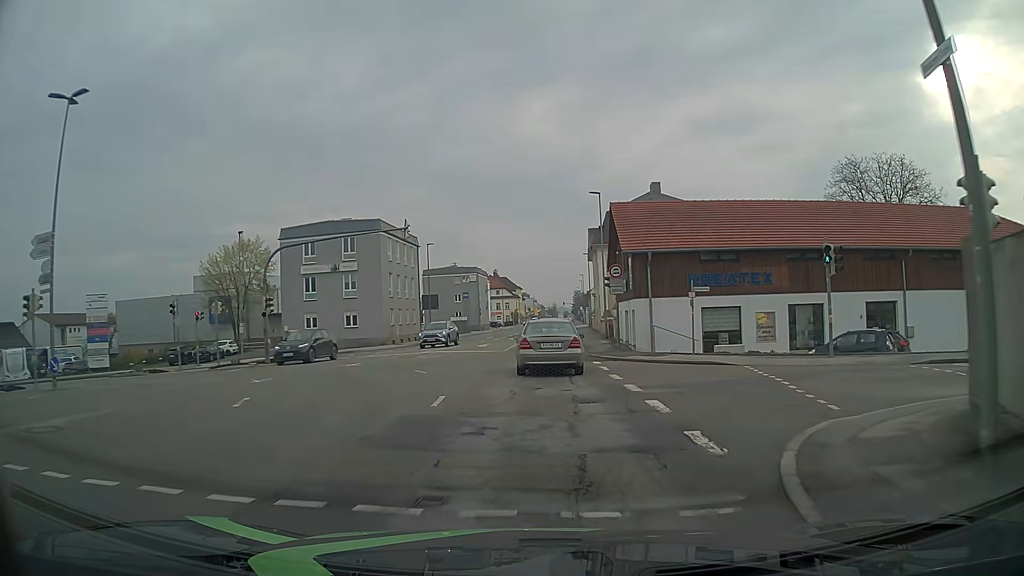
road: tertiary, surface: asphalt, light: Day
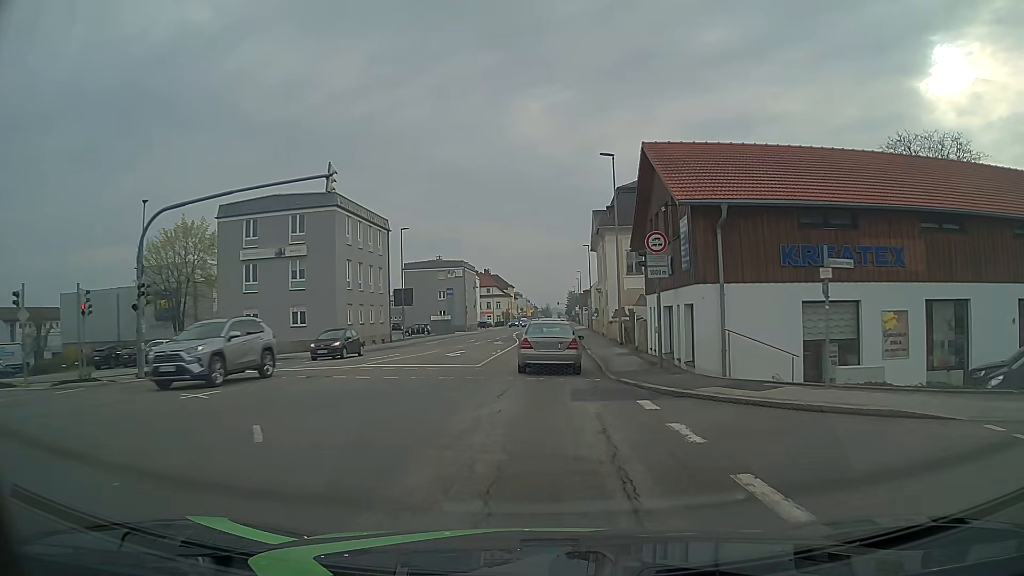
(+0.2, +11.4) m; +2°
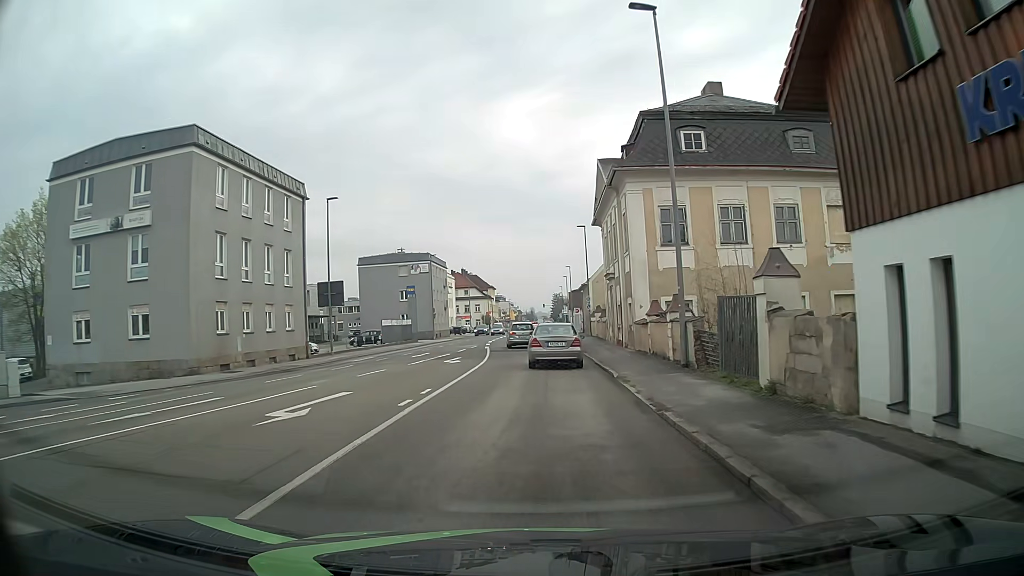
(0.0, +18.1) m; +1°
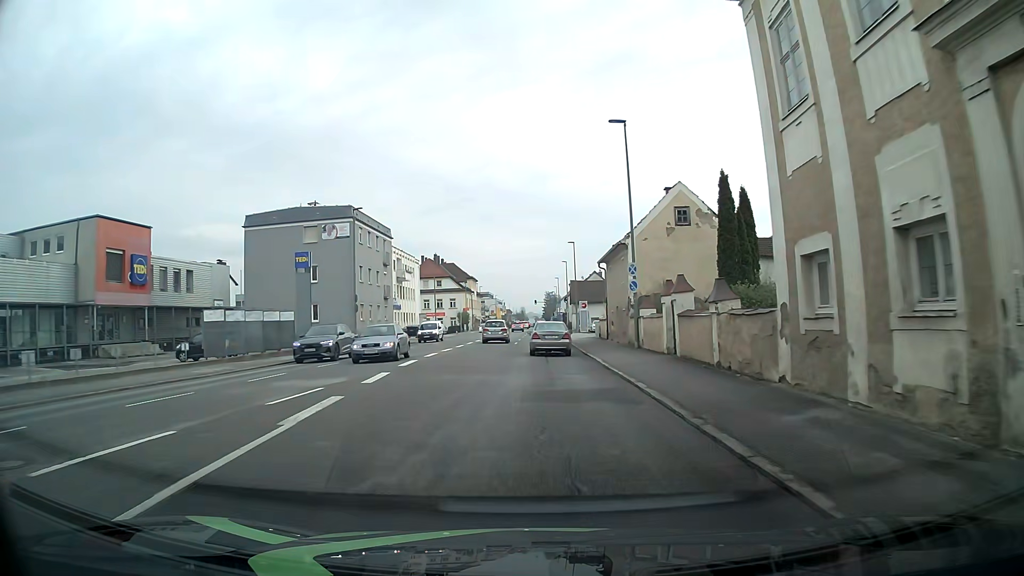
(0.0, +32.7) m; 0°
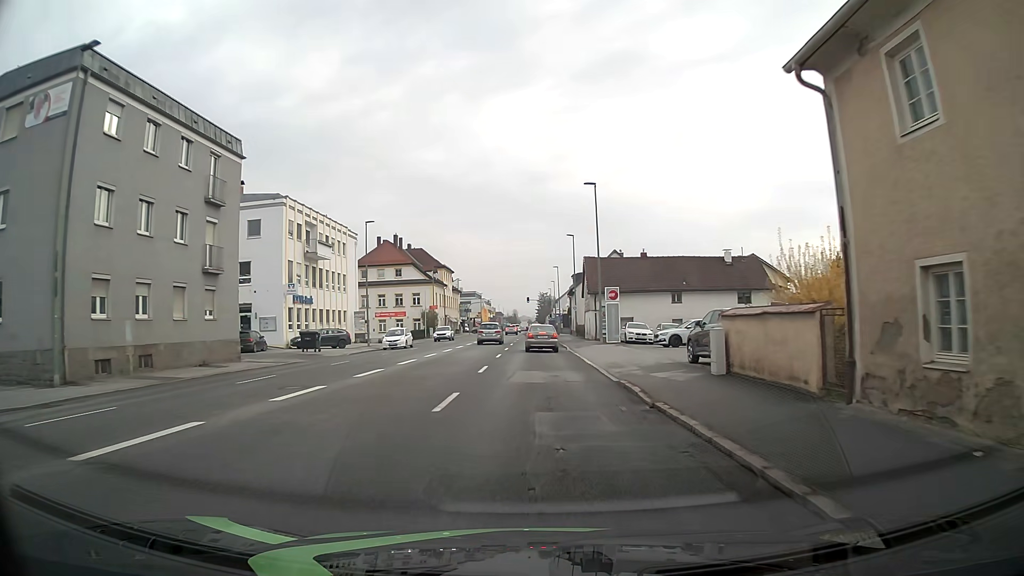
(+0.1, +33.6) m; 0°
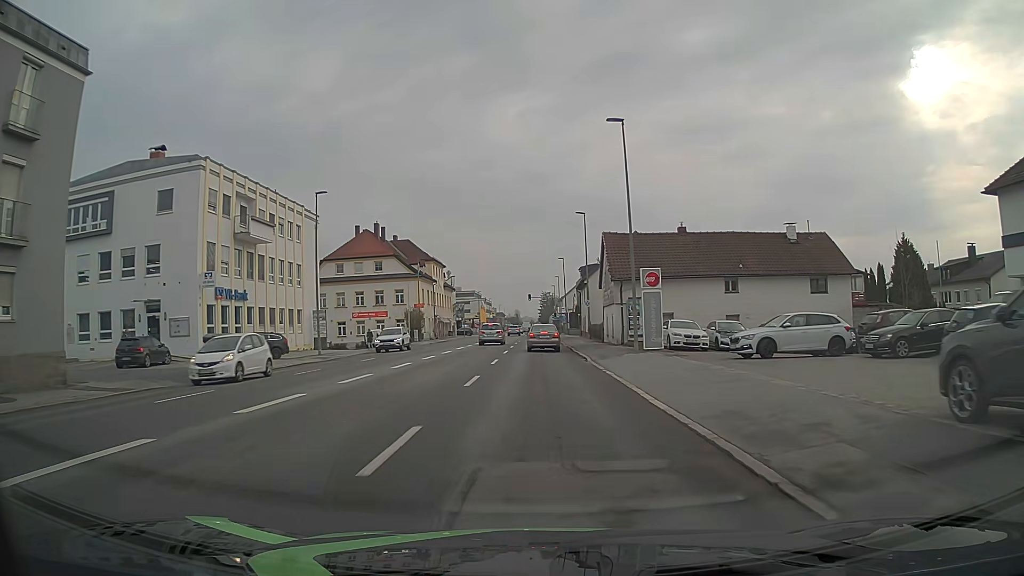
(+0.1, +13.7) m; 0°
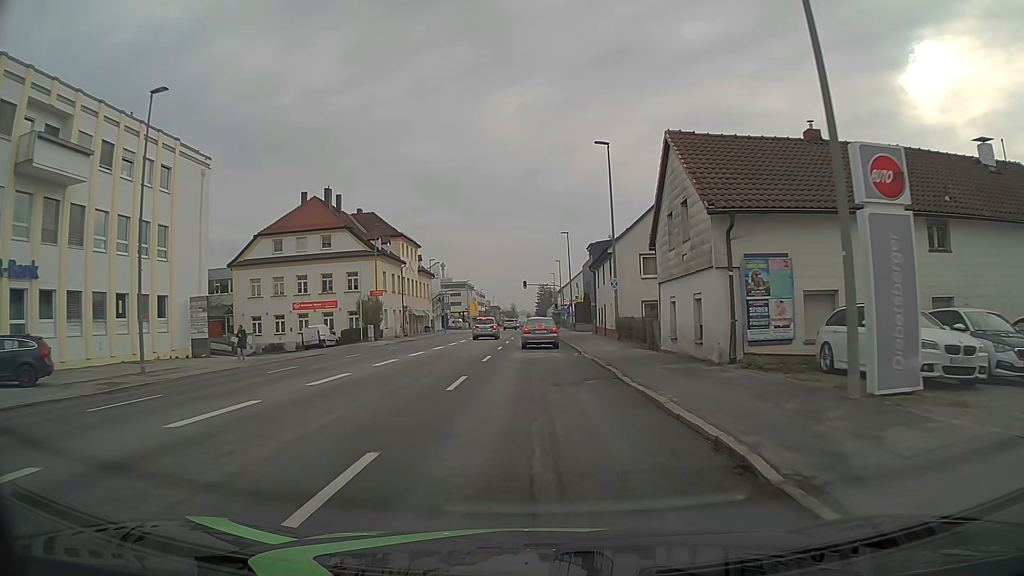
(+0.1, +20.2) m; +1°
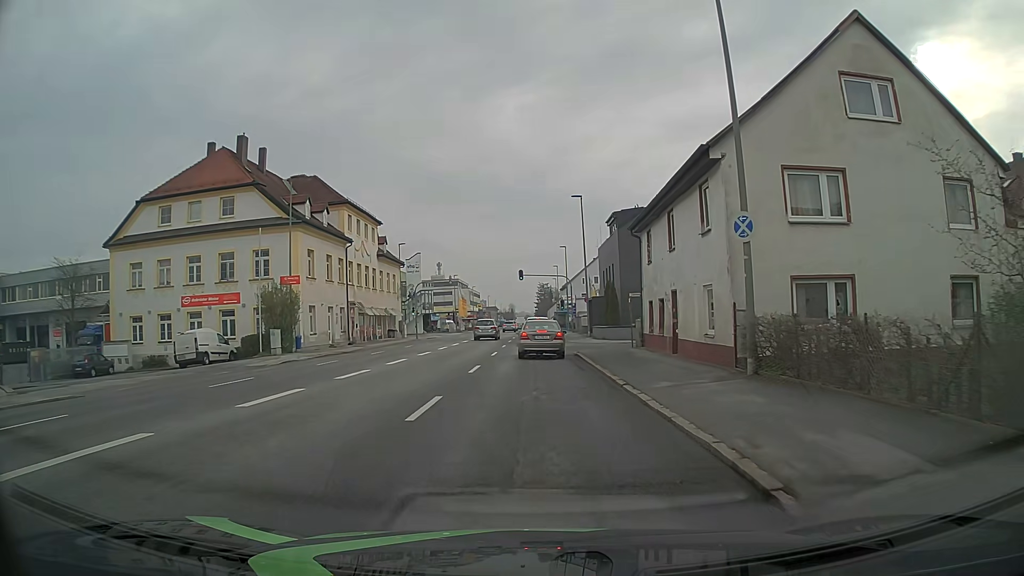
(0.0, +21.3) m; +1°
(0, +10) (-2, +20) (-3, +30) (-4, +40) (-4, +50) (-4, +60) (-4, +70) (-5, +80) (-5, +90) (-5, +100) m
